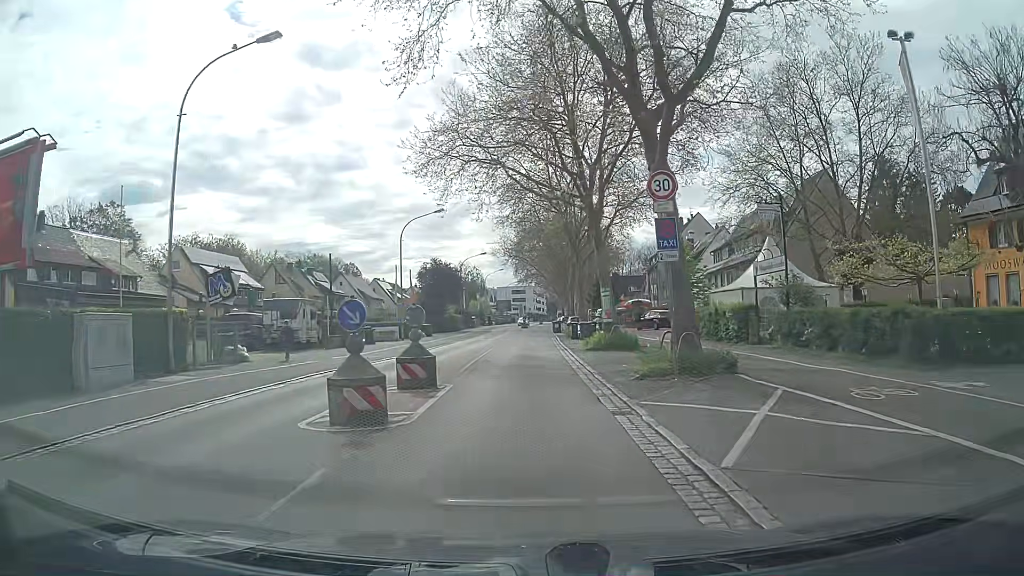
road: secondary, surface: asphalt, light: Day
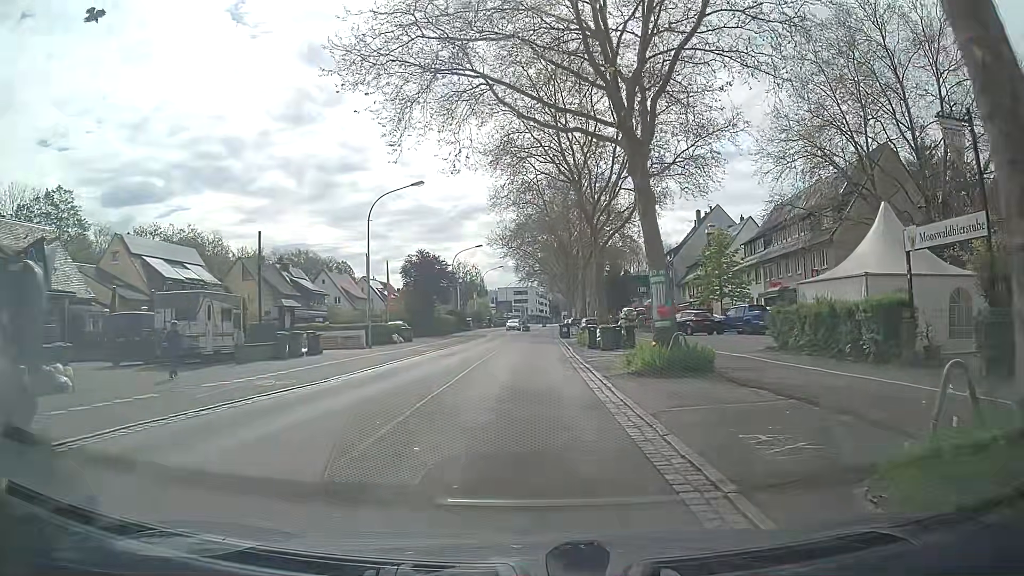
(0.0, +11.0) m; 0°
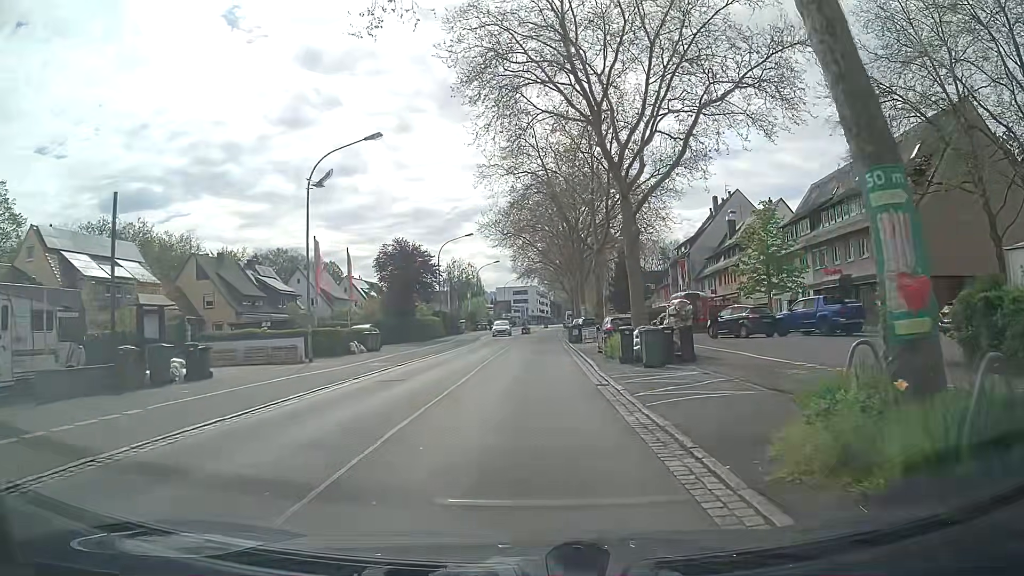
(-0.1, +11.3) m; 0°
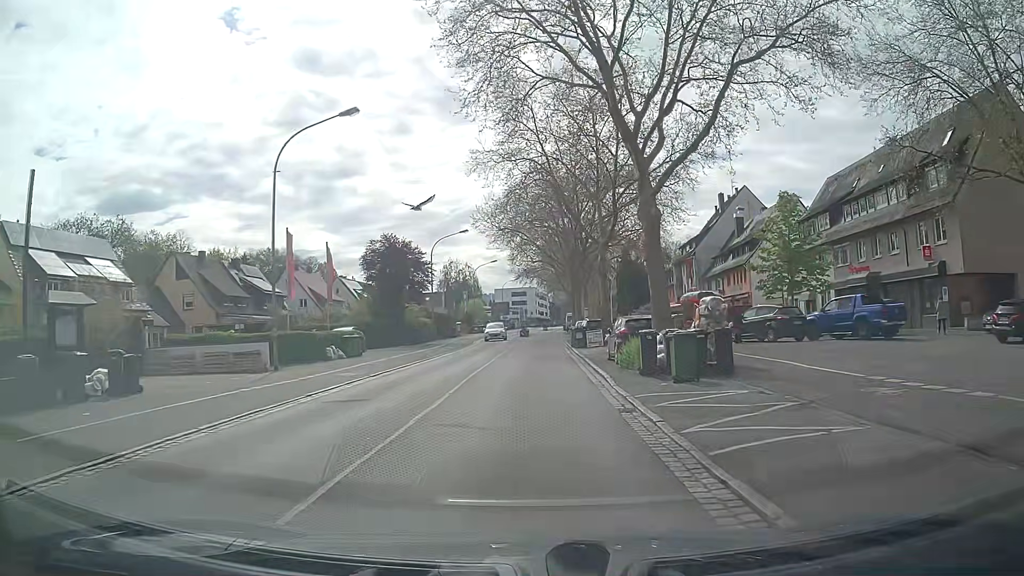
(0.0, +4.0) m; -1°
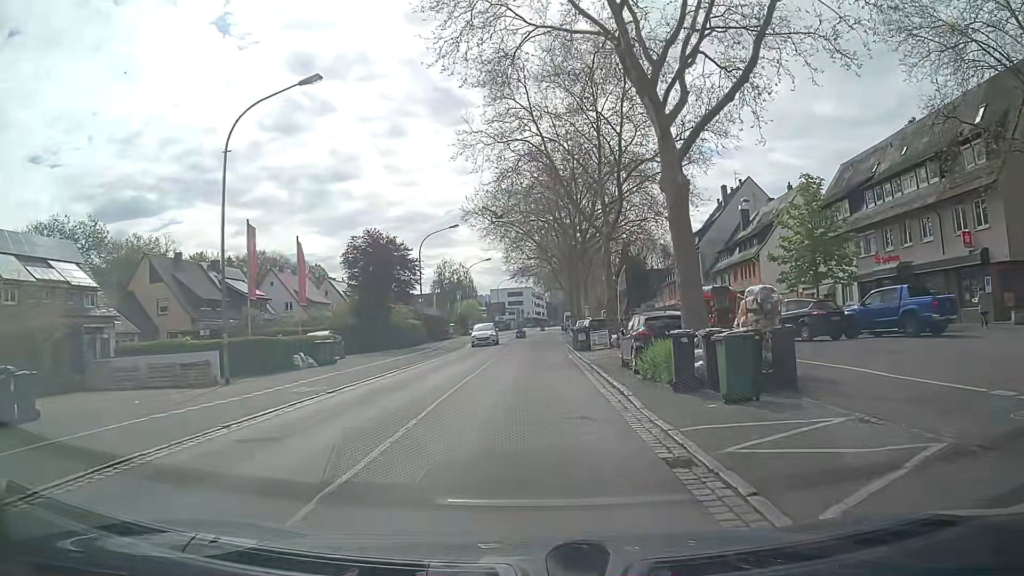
(+0.1, +4.1) m; 0°
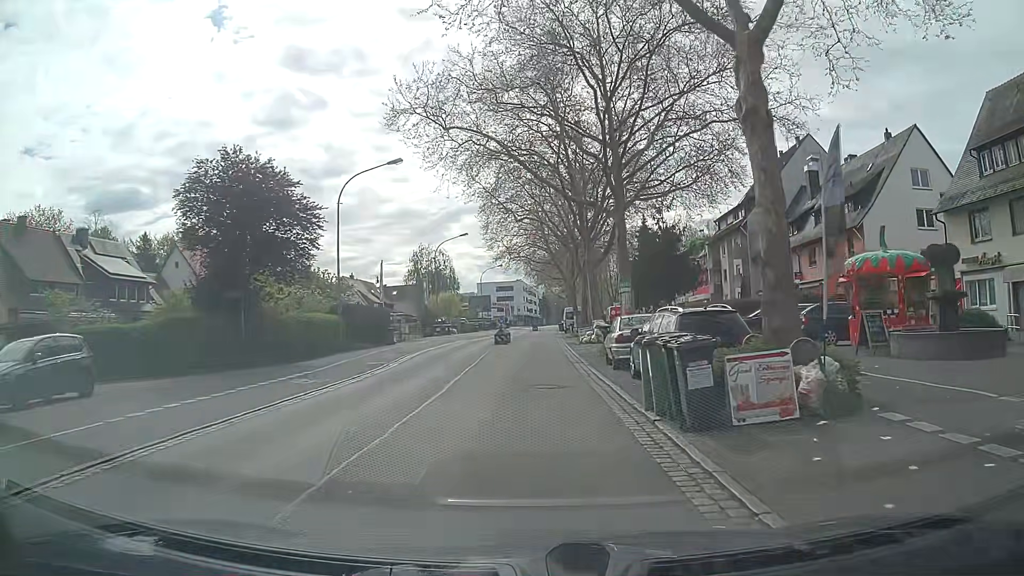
(+0.3, +22.6) m; +1°
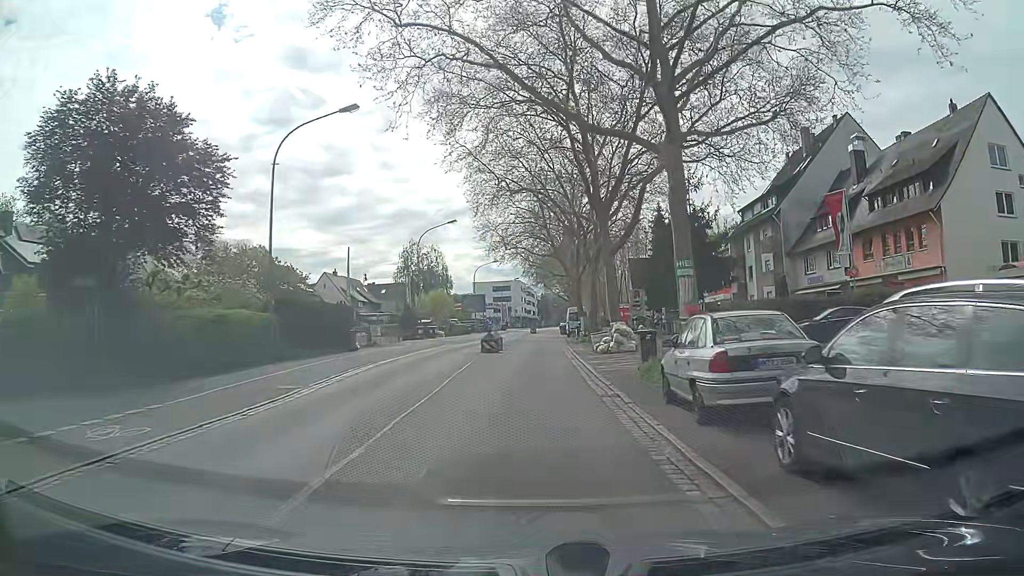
(-0.1, +9.2) m; +1°
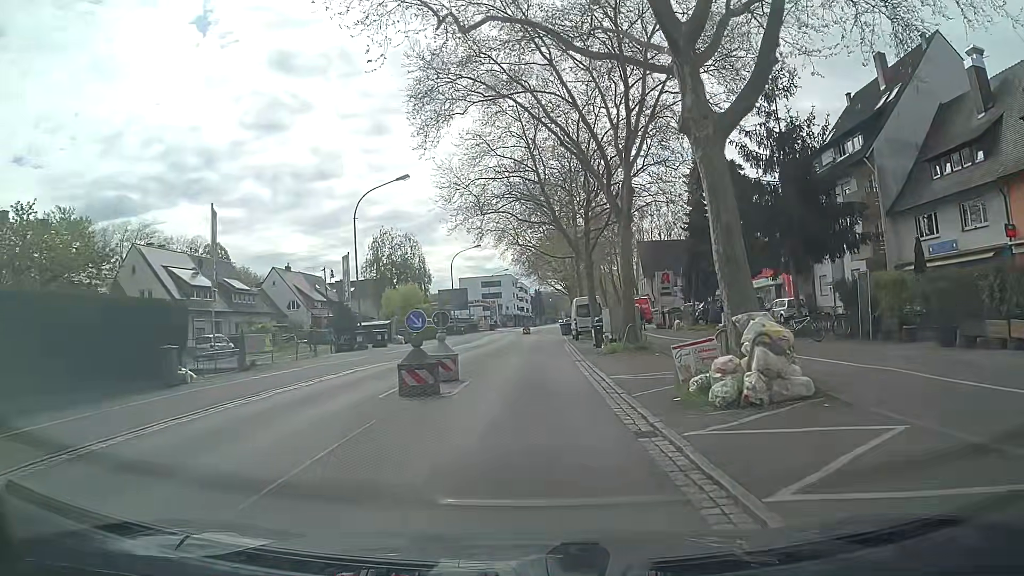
(-0.2, +18.0) m; -2°
(0, +10) (0, +20) (+1, +30) (+1, +40) (+1, +50) (+1, +60) (+2, +70) (+3, +80) (+3, +90) (+4, +100) m
